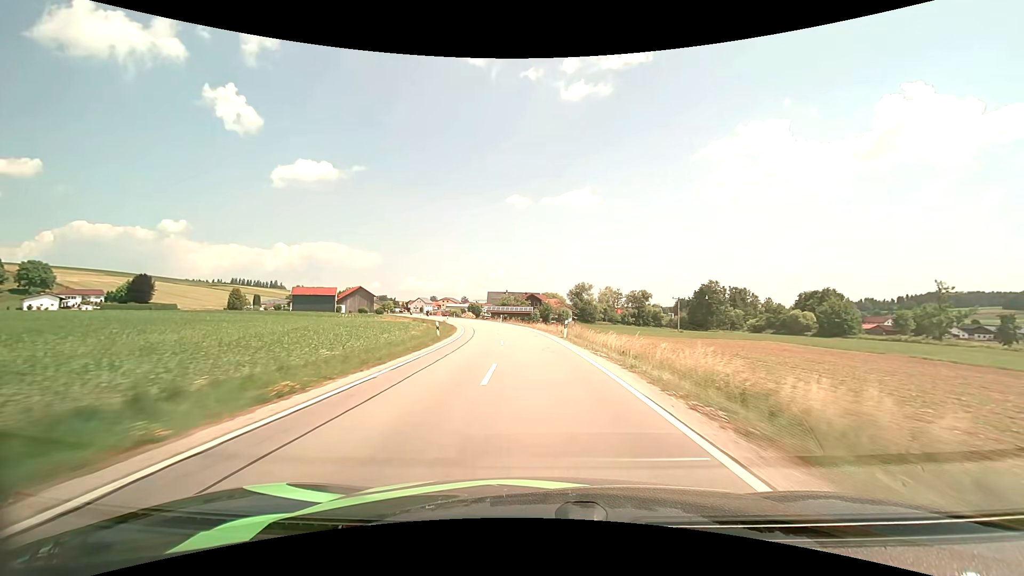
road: secondary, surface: asphalt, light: Day
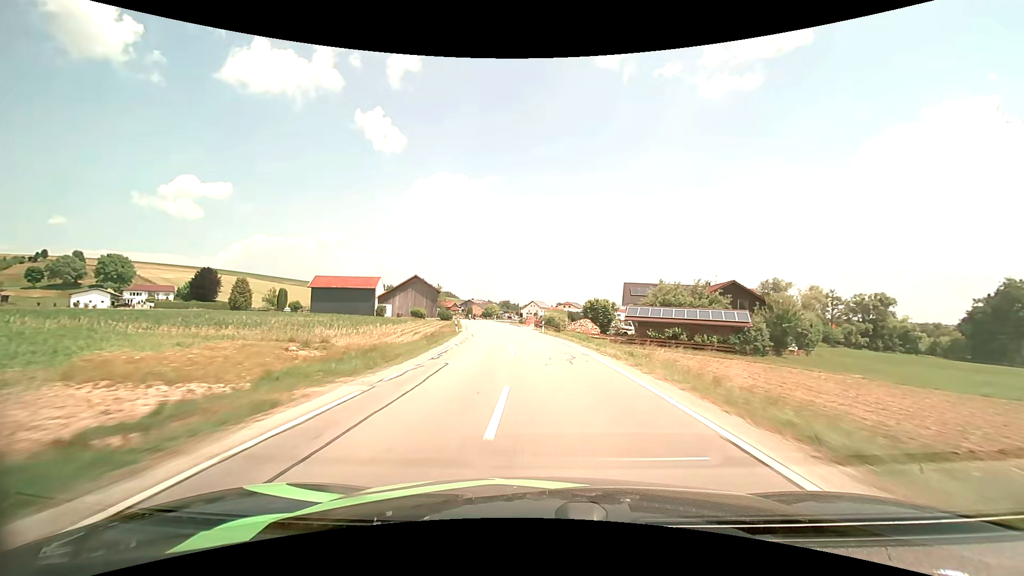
(-7.6, +64.0) m; -15°
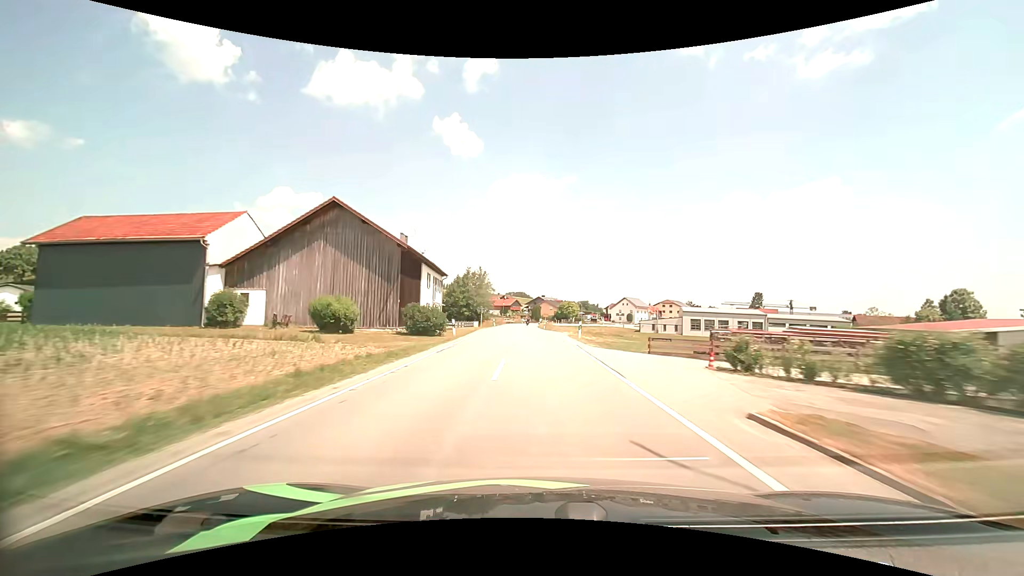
(-6.1, +66.6) m; -9°
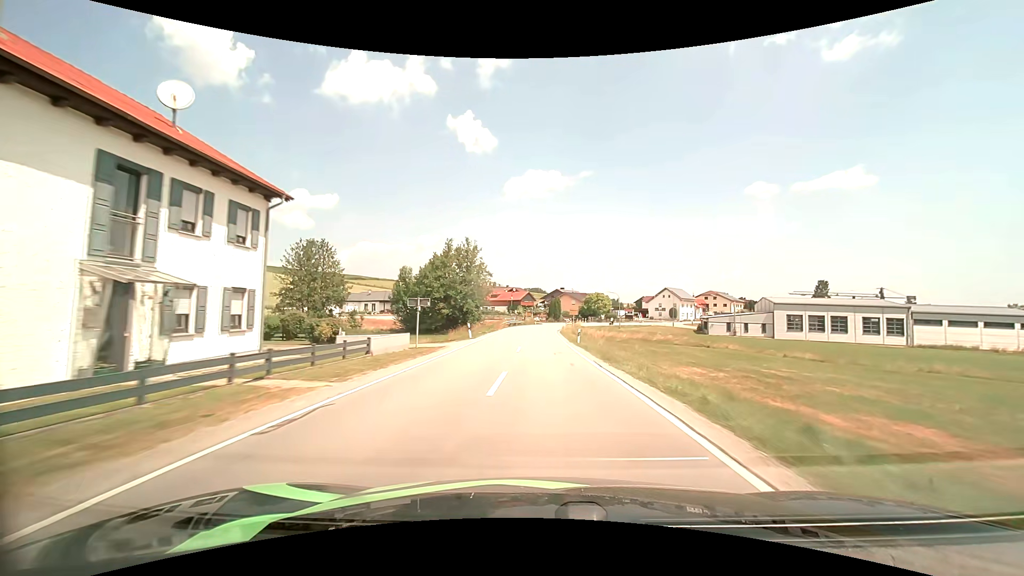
(-0.7, +37.6) m; -2°
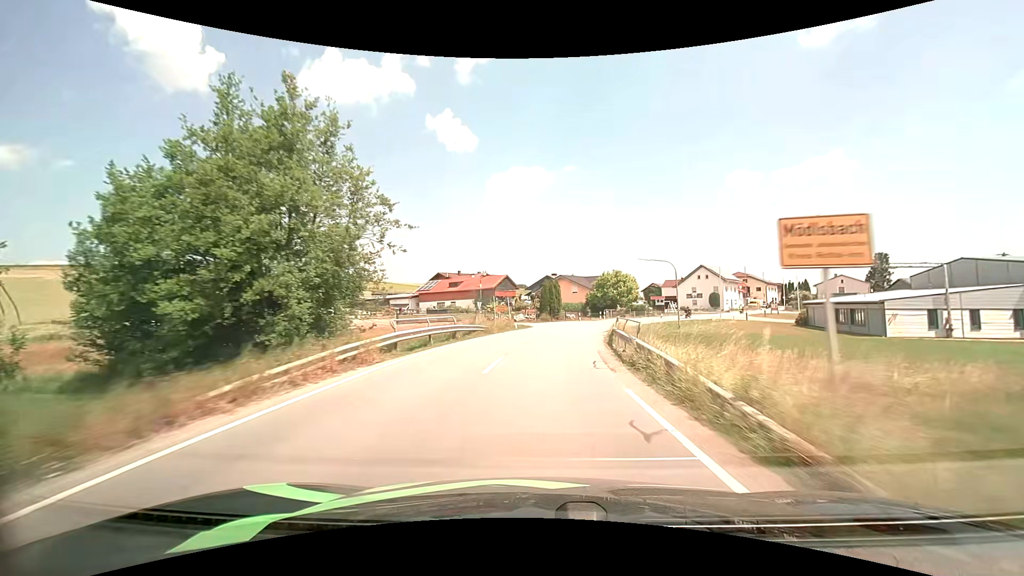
(0.0, +45.4) m; +2°
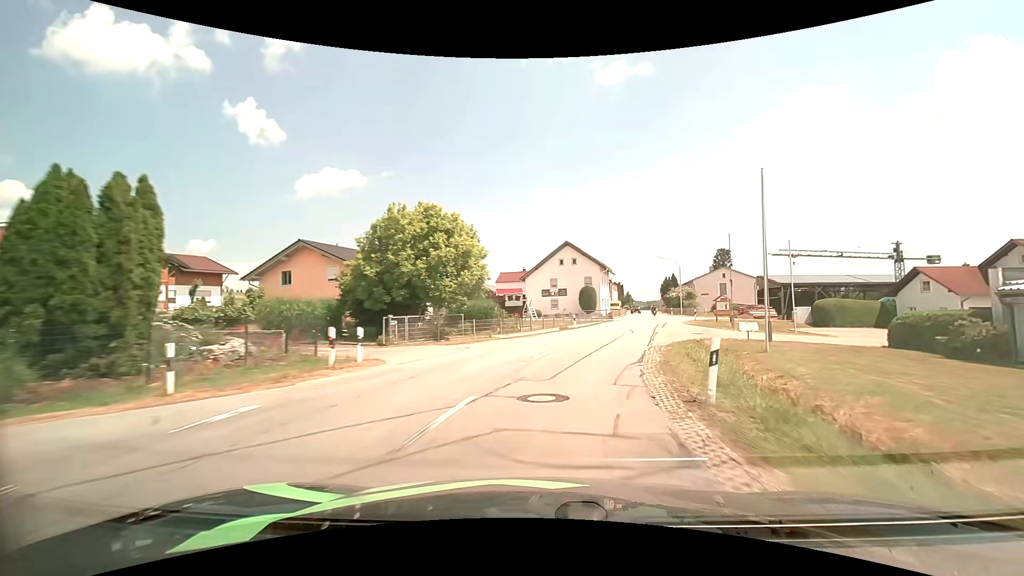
(+7.3, +49.5) m; +21°
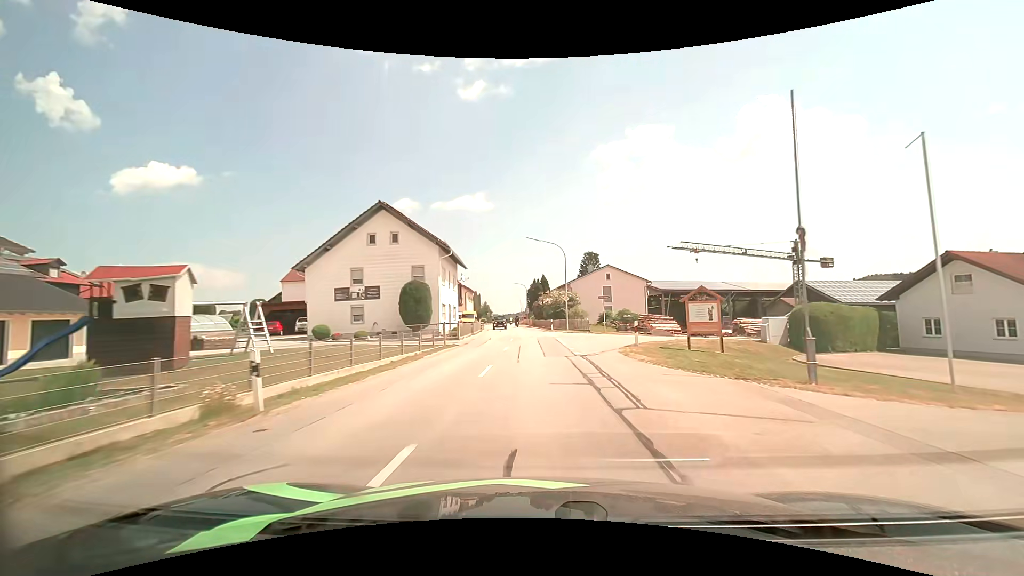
(+4.7, +28.3) m; +16°
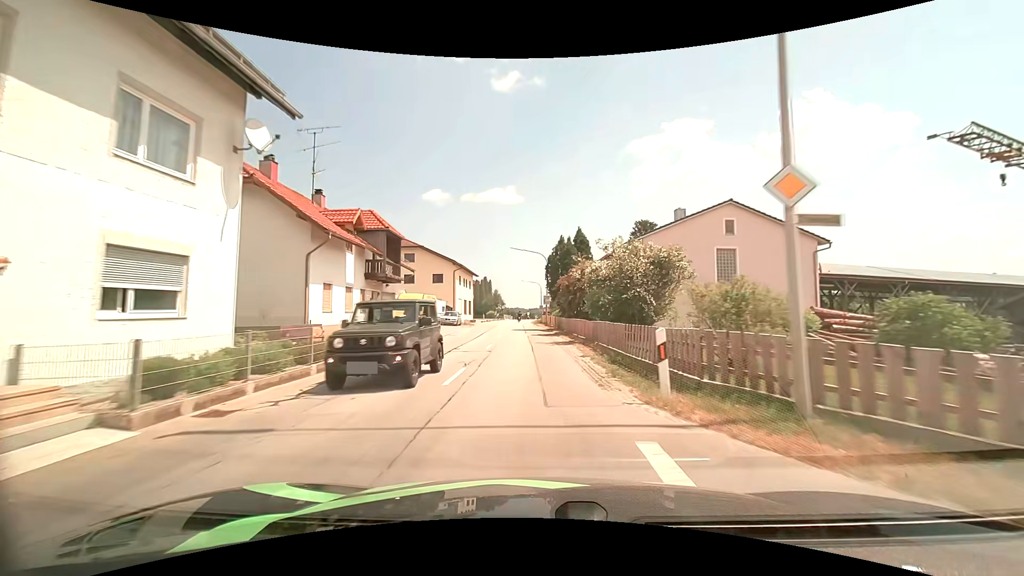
(0.0, +37.4) m; -3°
(0, +10) (-1, +20) (-1, +30) (-1, +40) (-2, +50) (-2, +60) (-3, +70) (-3, +80) (-3, +90) (-3, +100) m
